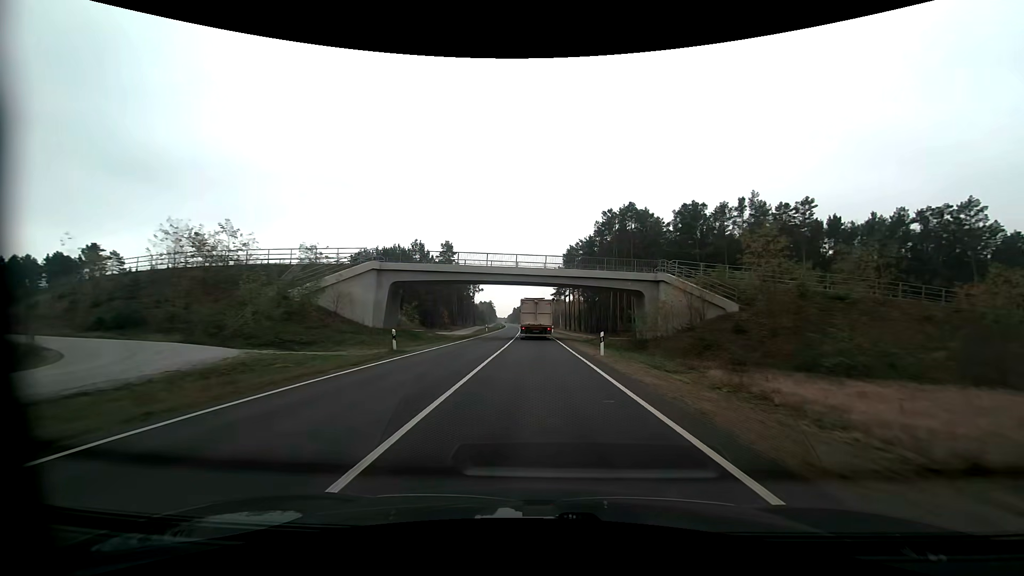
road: primary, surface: asphalt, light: Day
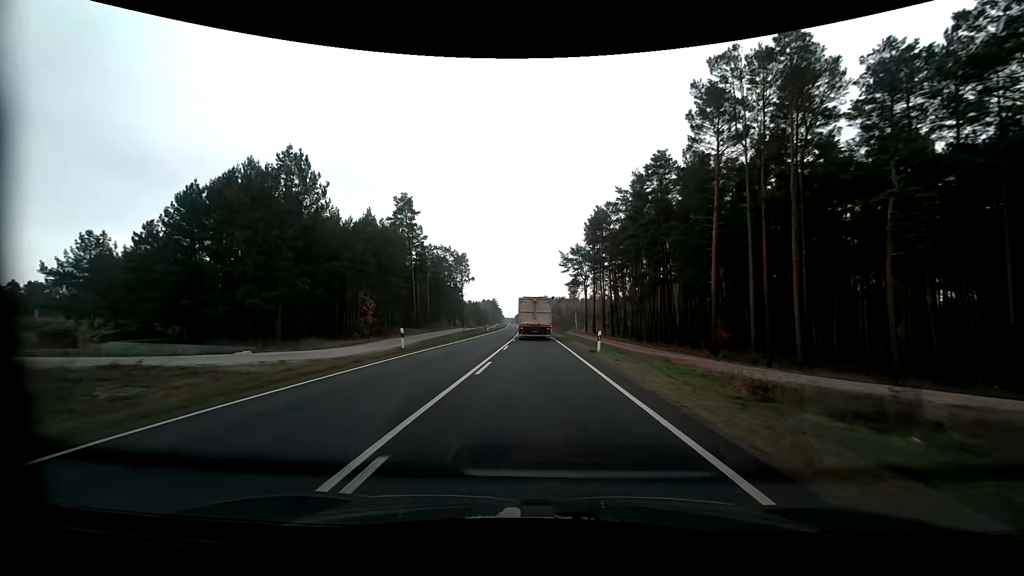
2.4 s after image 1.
(-0.4, +47.2) m; -1°
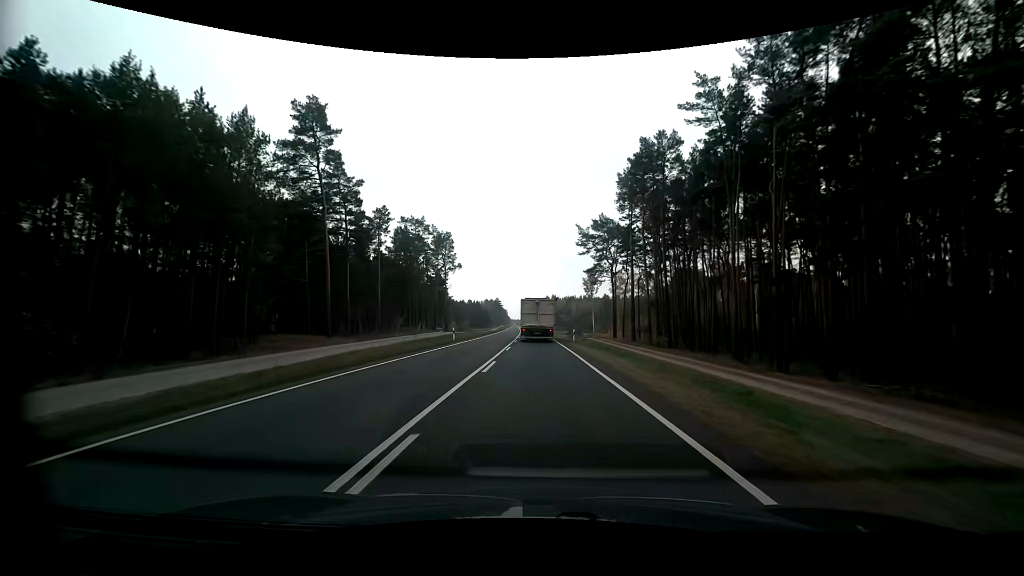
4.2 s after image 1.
(-0.4, +35.0) m; -1°
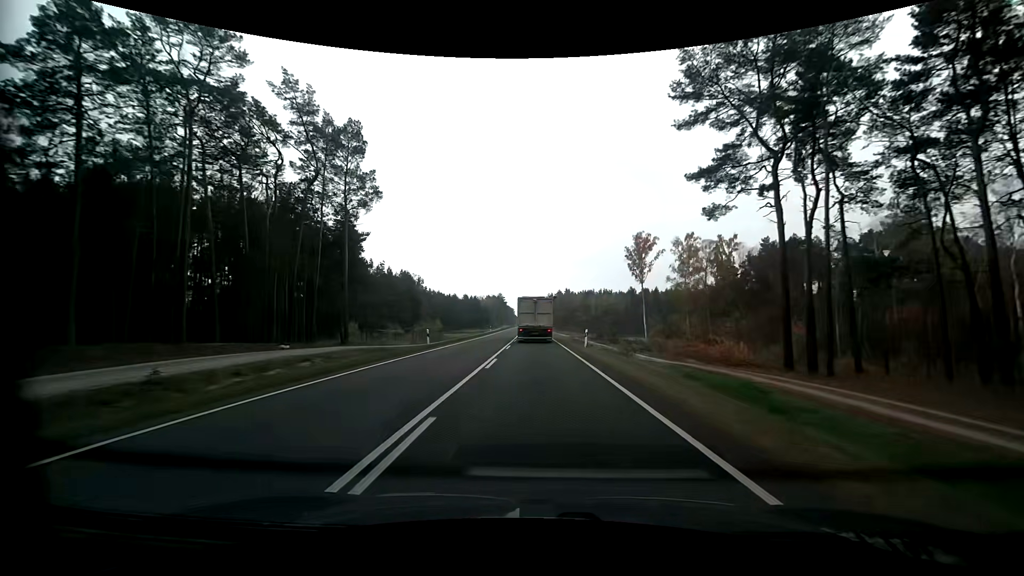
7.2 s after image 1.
(-0.5, +59.0) m; -2°
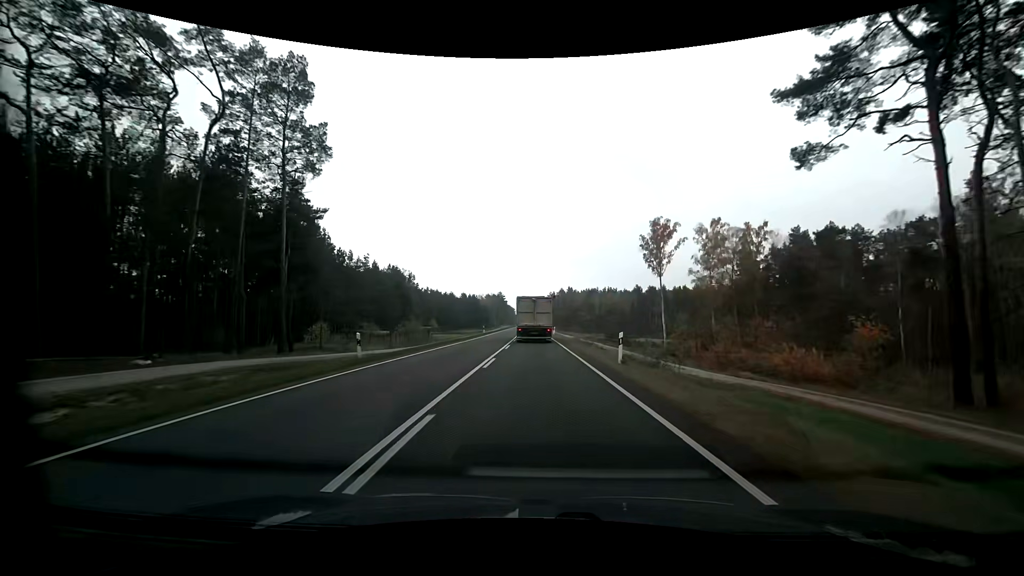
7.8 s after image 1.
(+0.1, +11.9) m; 0°
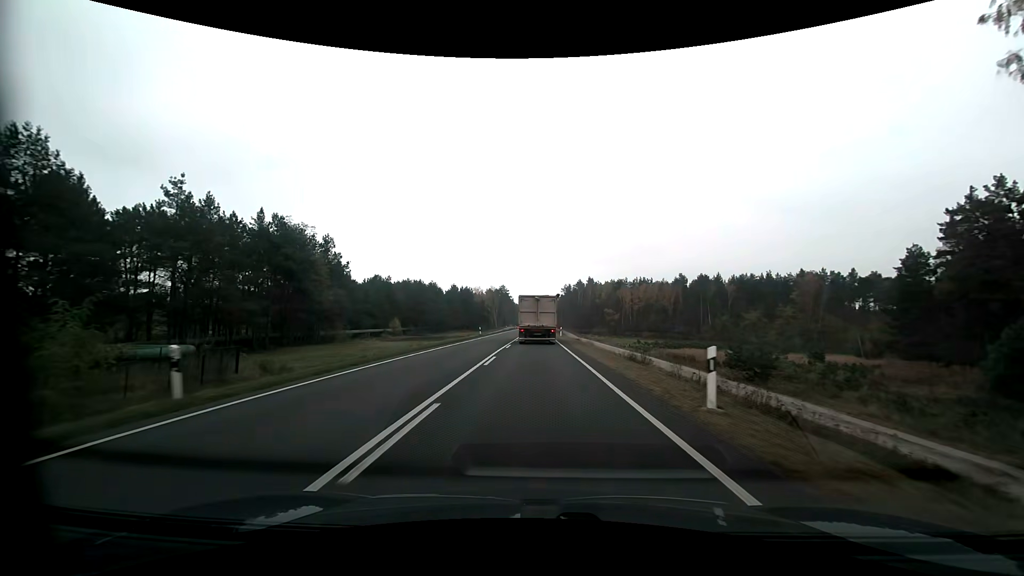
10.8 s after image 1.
(-0.5, +58.9) m; -1°
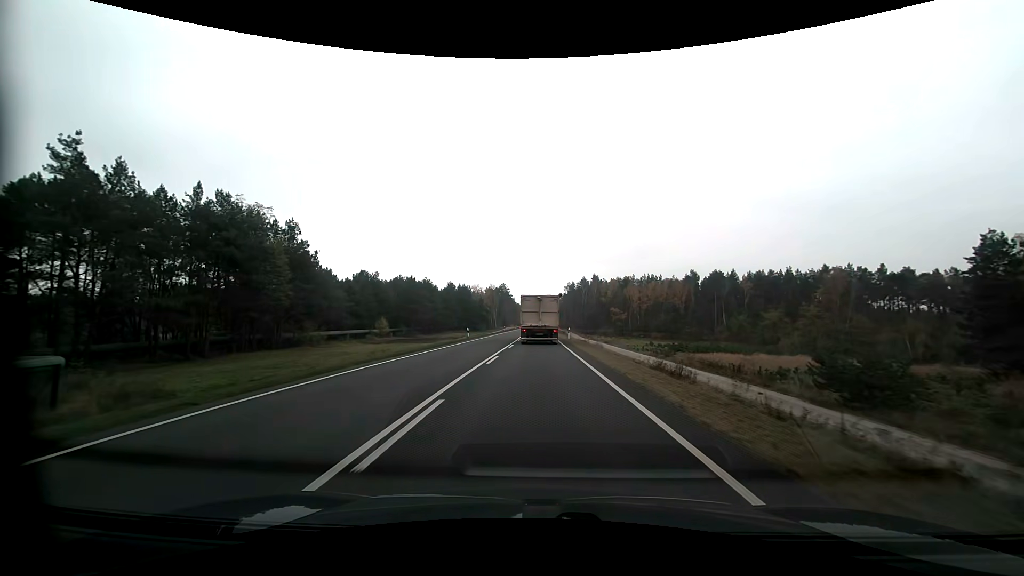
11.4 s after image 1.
(0.0, +11.7) m; 0°
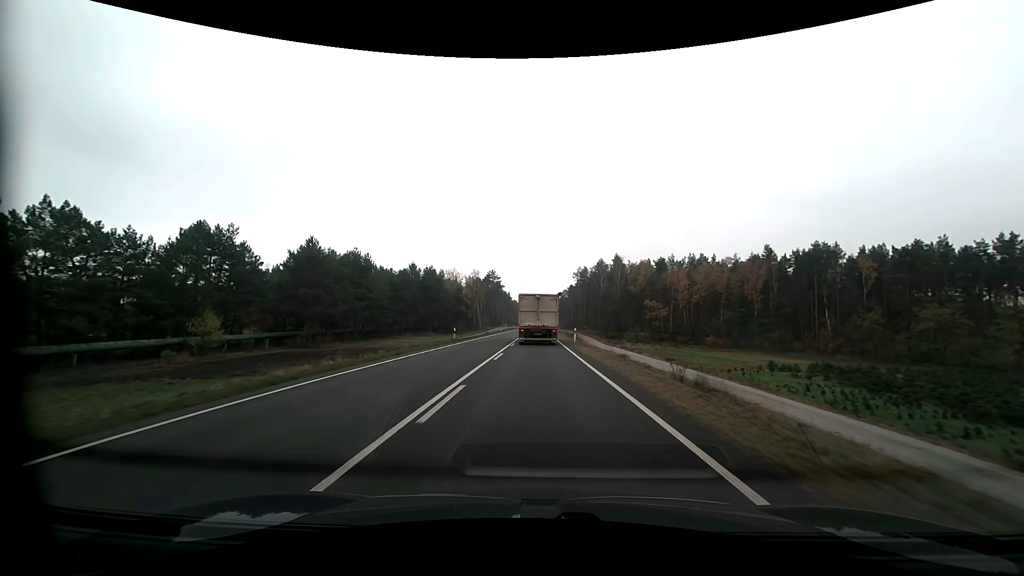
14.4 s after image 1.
(+0.2, +57.9) m; 0°
(0, +10) (0, +20) (0, +30) (0, +40) (0, +50) (0, +60) (0, +70) (0, +80) (0, +90) (0, +100) m
